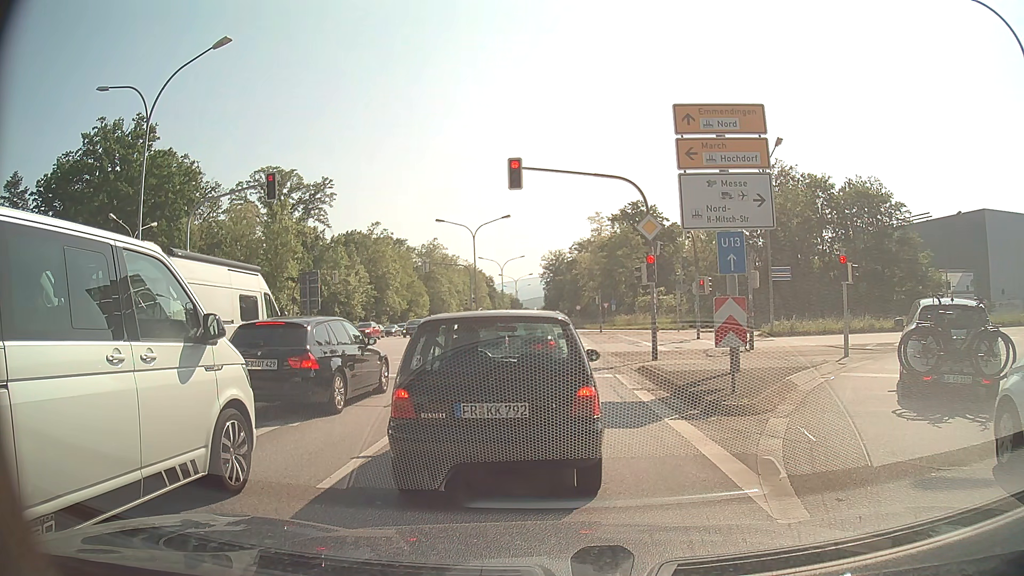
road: primary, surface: asphalt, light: Day
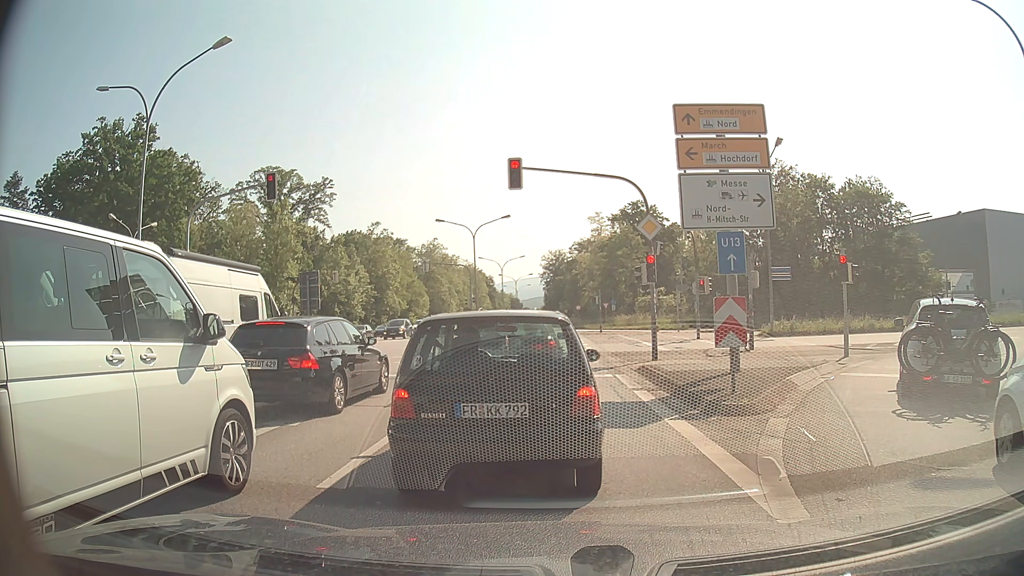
(0.0, 0.0) m; 0°
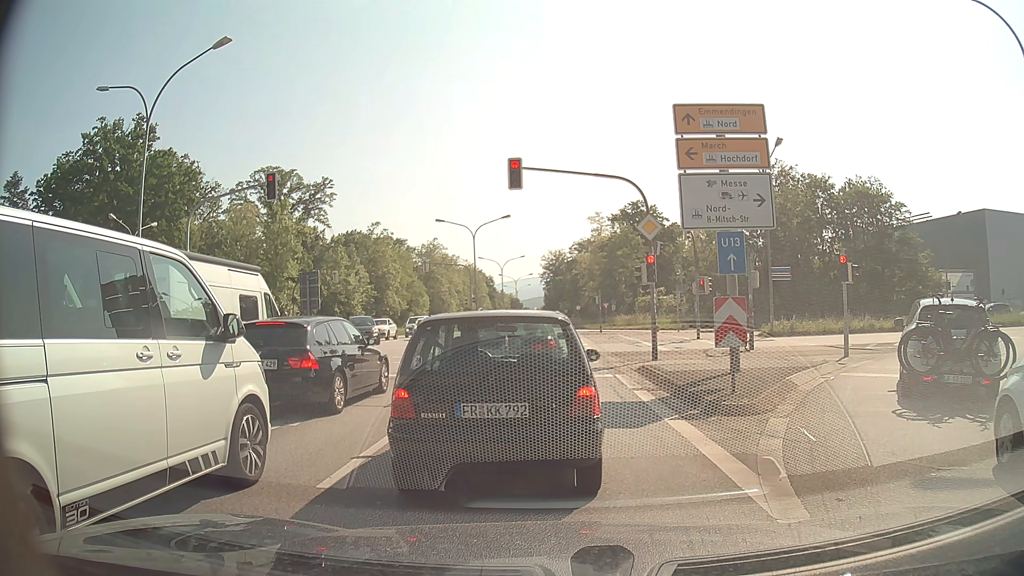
(0.0, 0.0) m; 0°
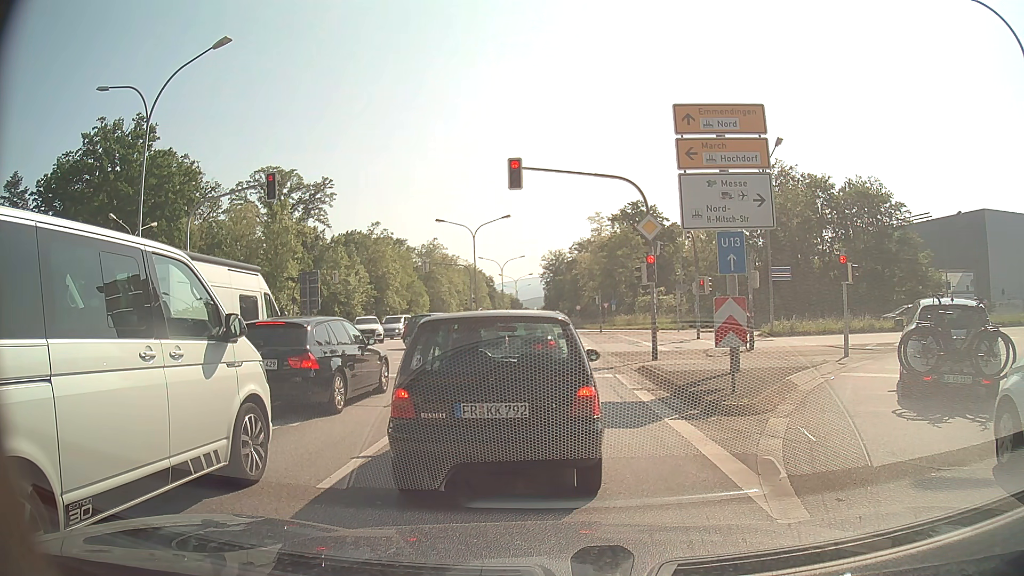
(0.0, 0.0) m; 0°
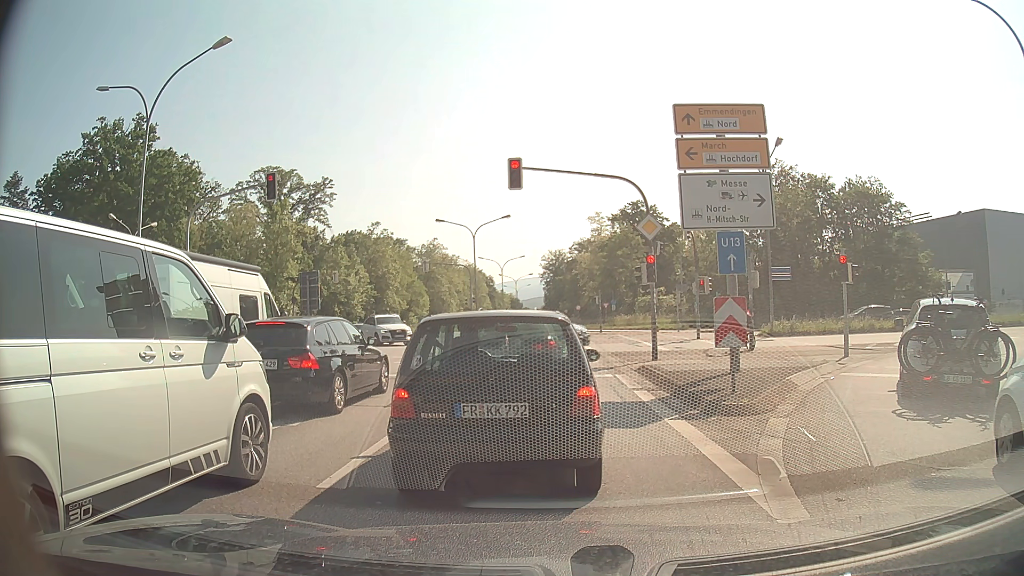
(0.0, 0.0) m; 0°
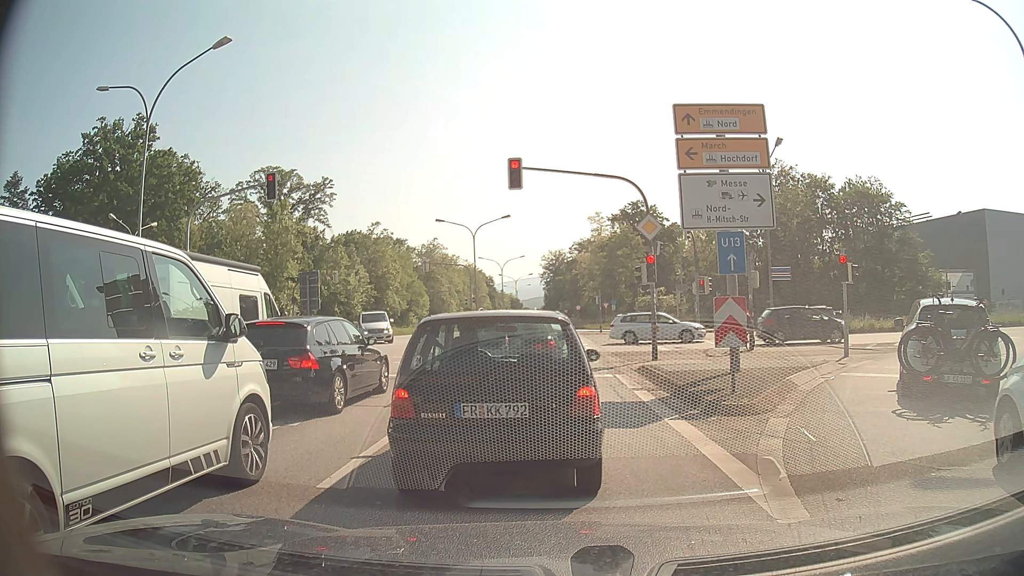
(0.0, 0.0) m; 0°
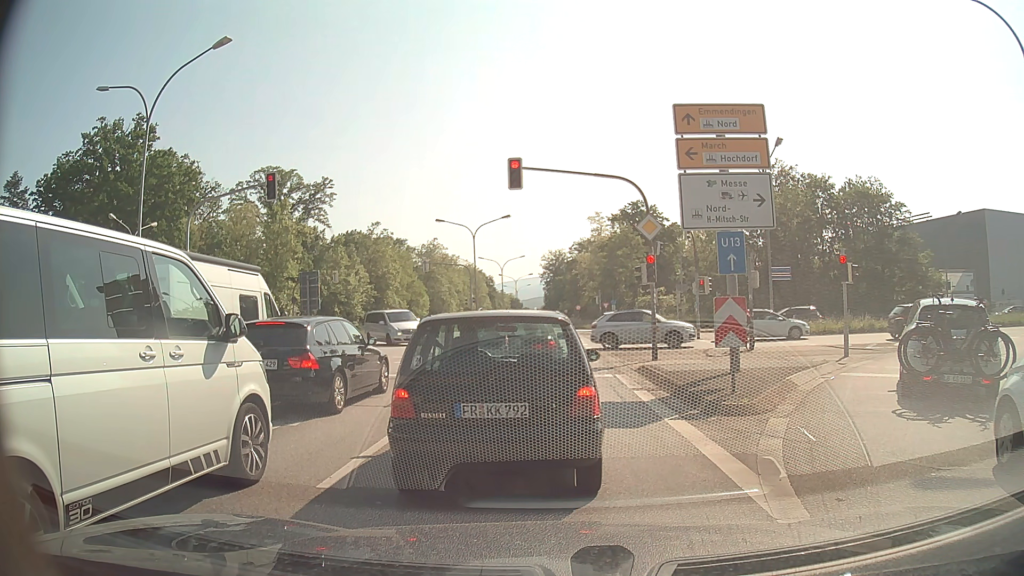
(0.0, 0.0) m; 0°
